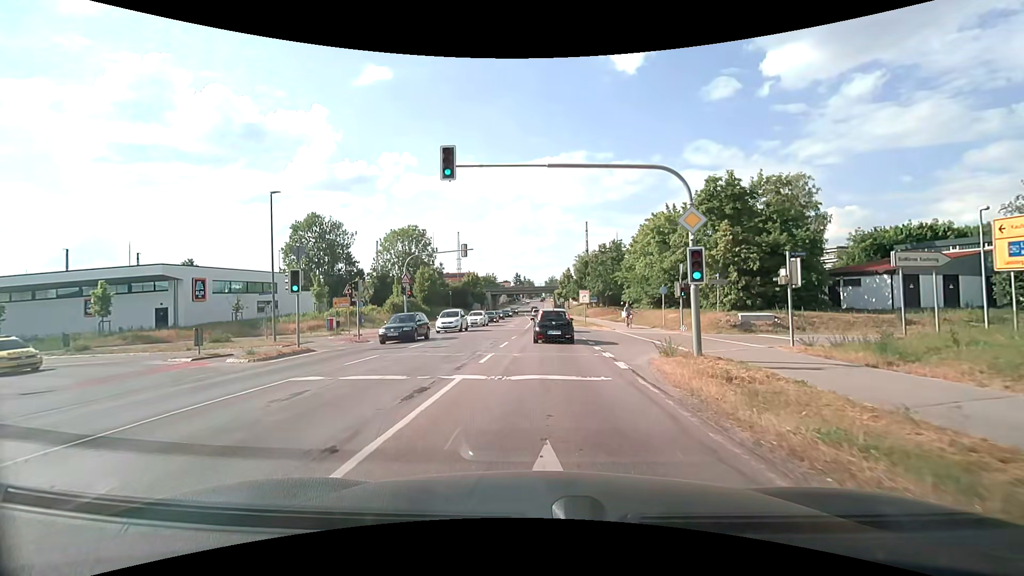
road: secondary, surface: asphalt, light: Day
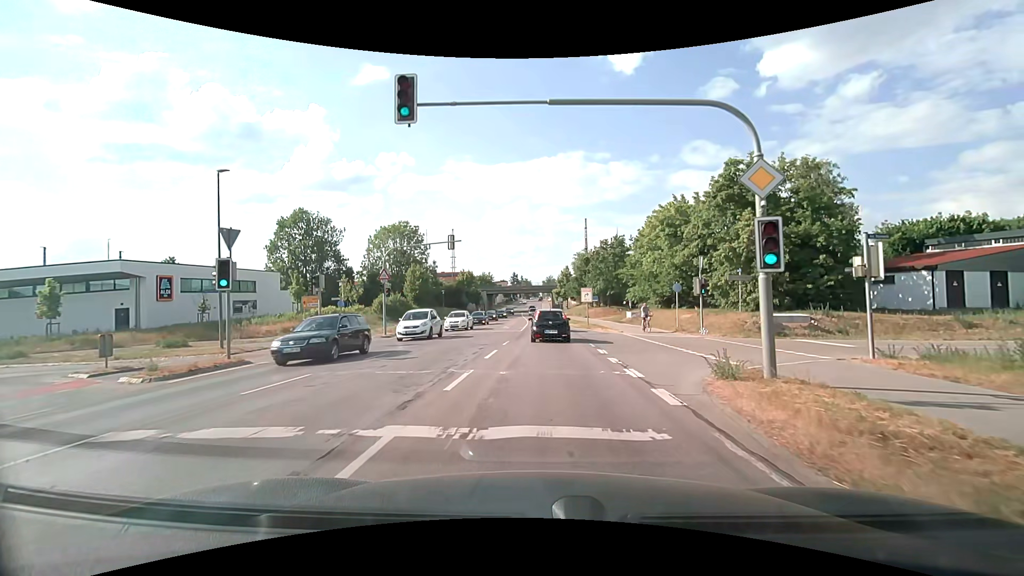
(0.0, +4.6) m; 0°
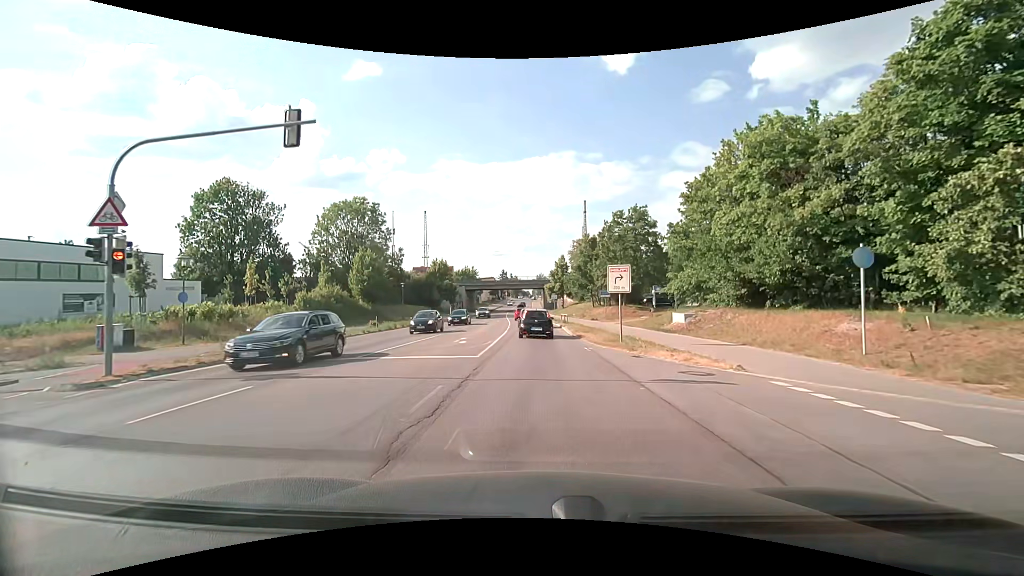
(+0.3, +20.5) m; +1°
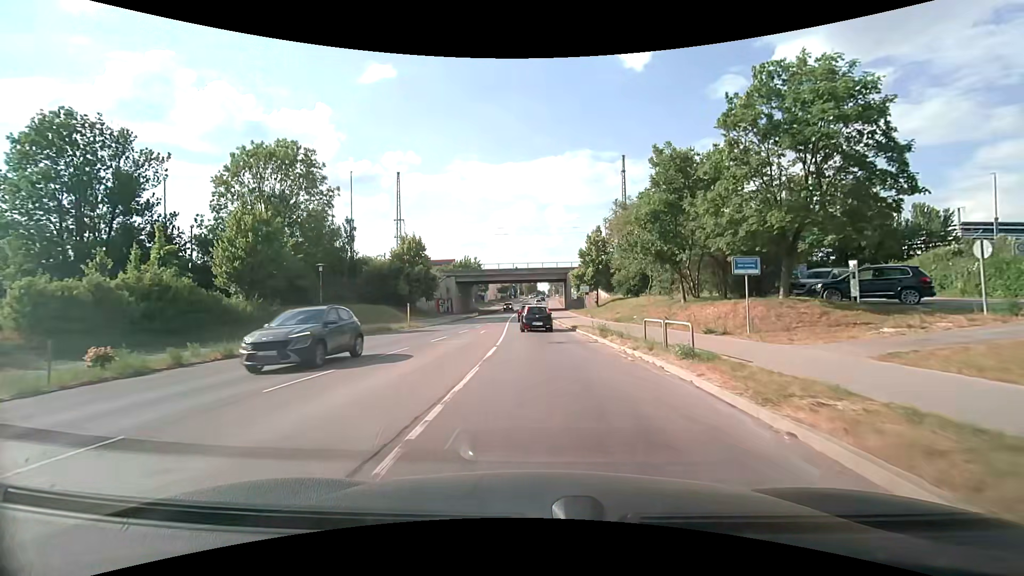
(-0.6, +29.8) m; -2°
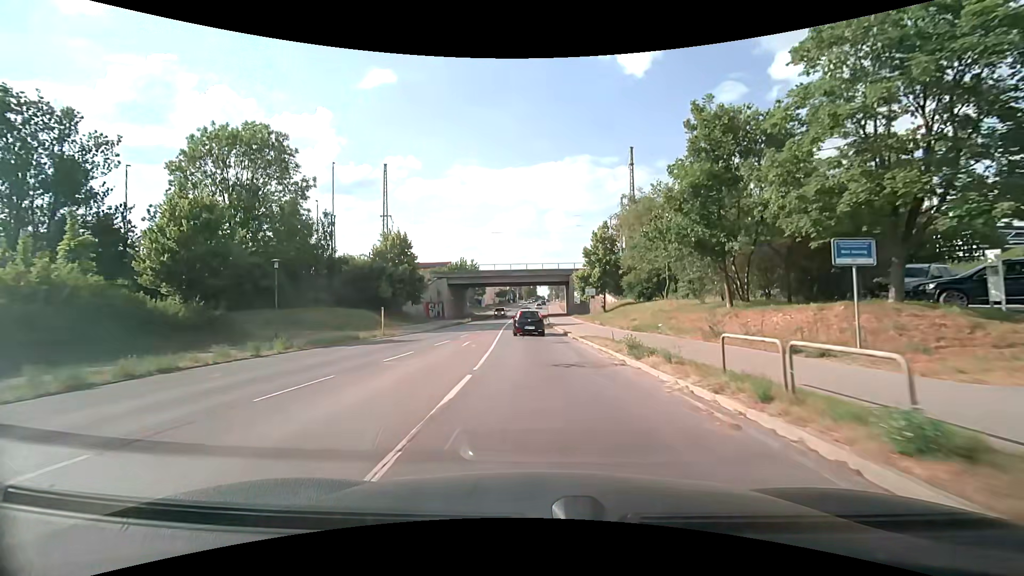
(0.0, +6.4) m; -1°
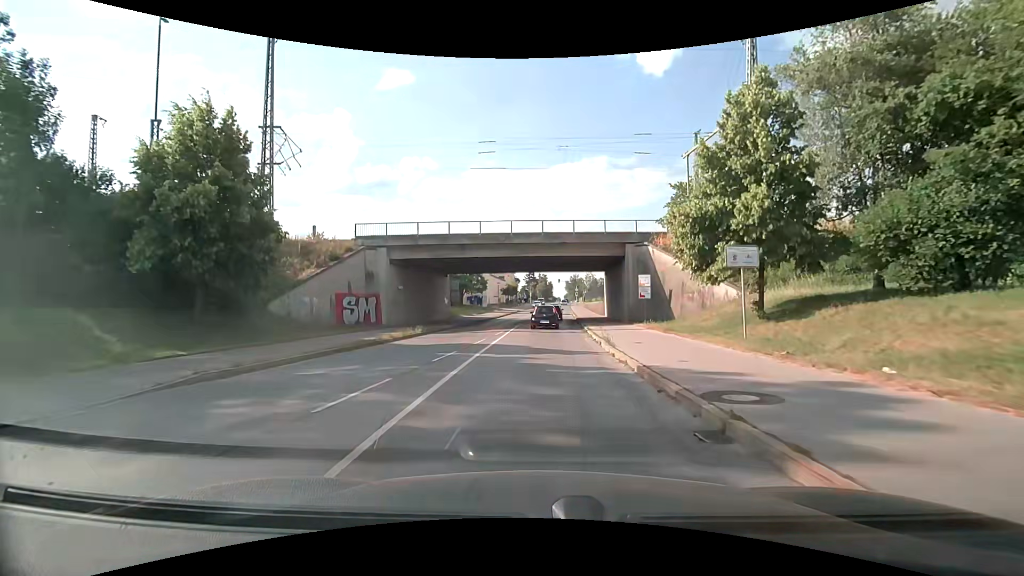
(-0.4, +32.4) m; -1°
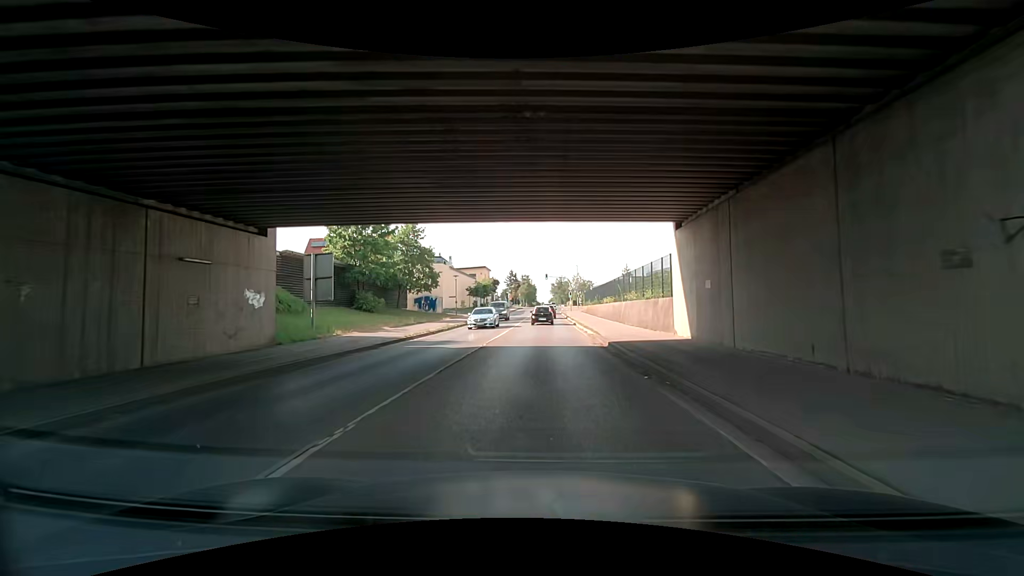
(+0.7, +32.1) m; +2°
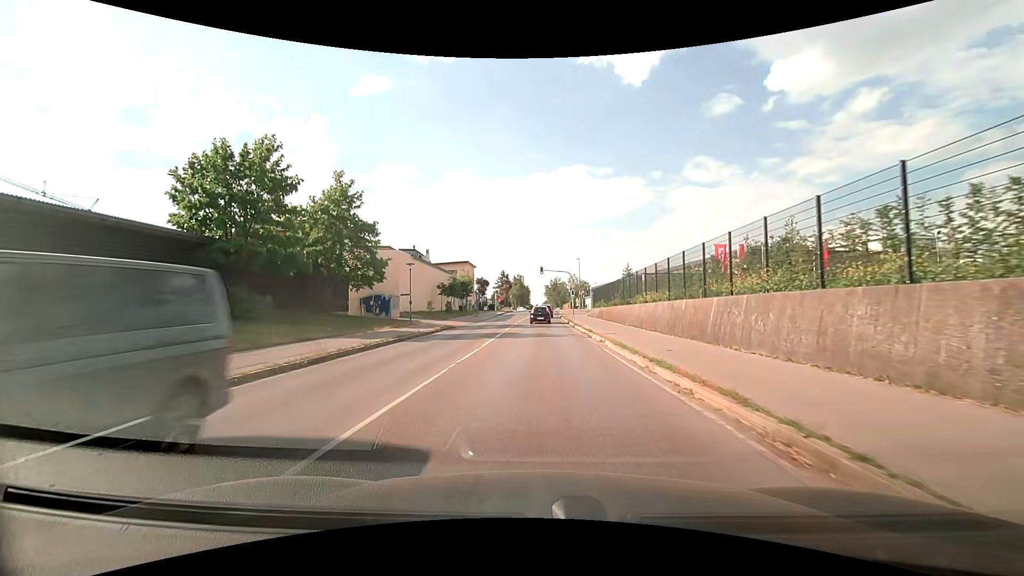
(-0.7, +19.5) m; -2°
(0, +10) (+1, +20) (+1, +30) (+2, +40) (+3, +50) (+3, +60) (+4, +70) (+5, +80) (+6, +90) (+7, +100) m
